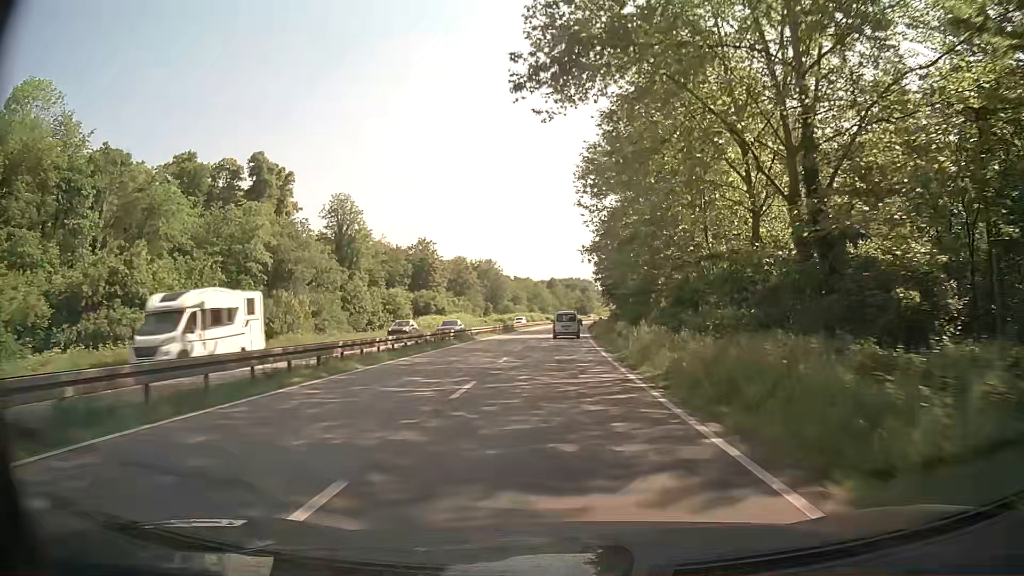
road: trunk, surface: asphalt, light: Day
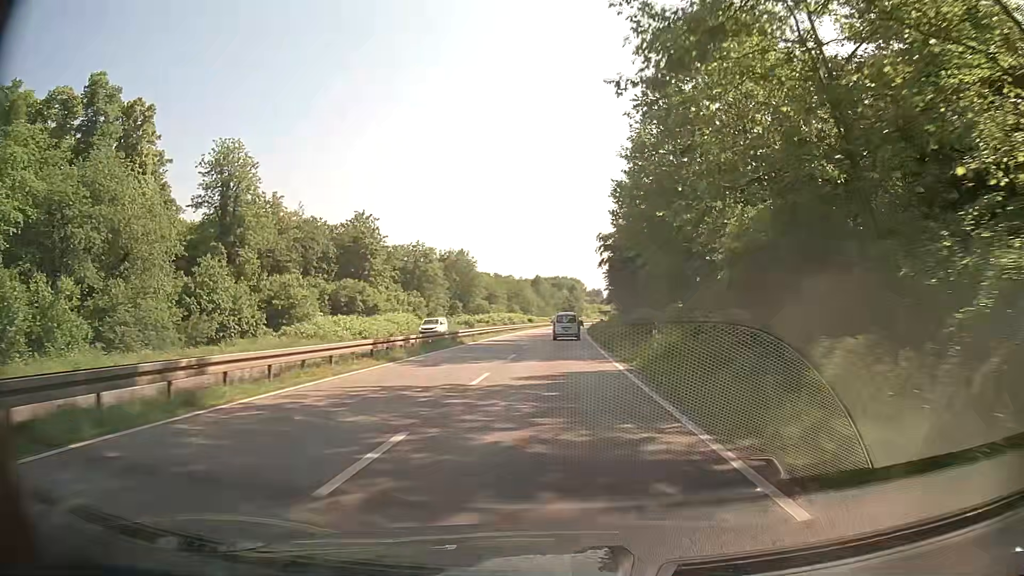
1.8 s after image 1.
(+0.5, +33.4) m; +1°
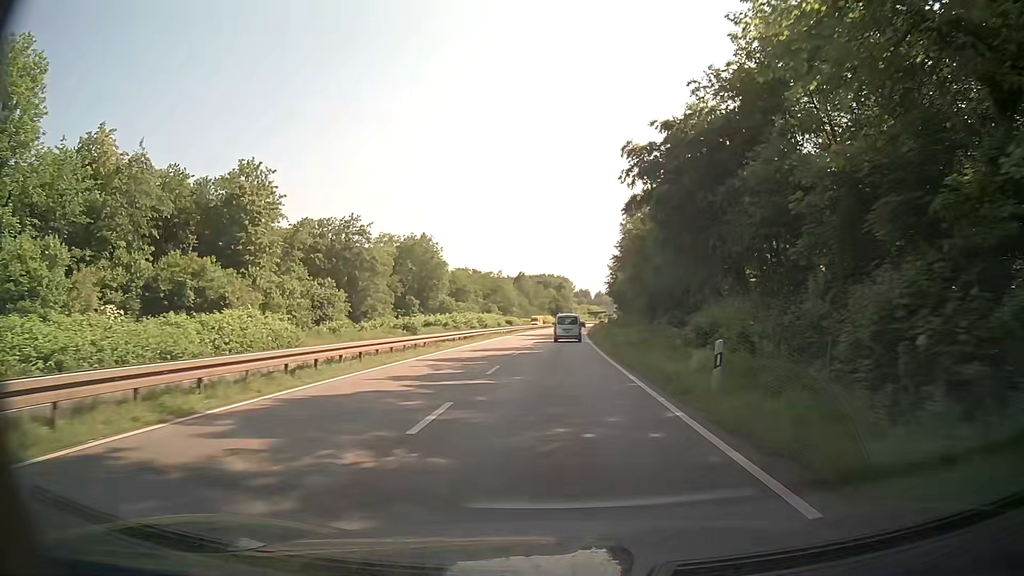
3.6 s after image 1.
(+0.3, +33.1) m; +1°
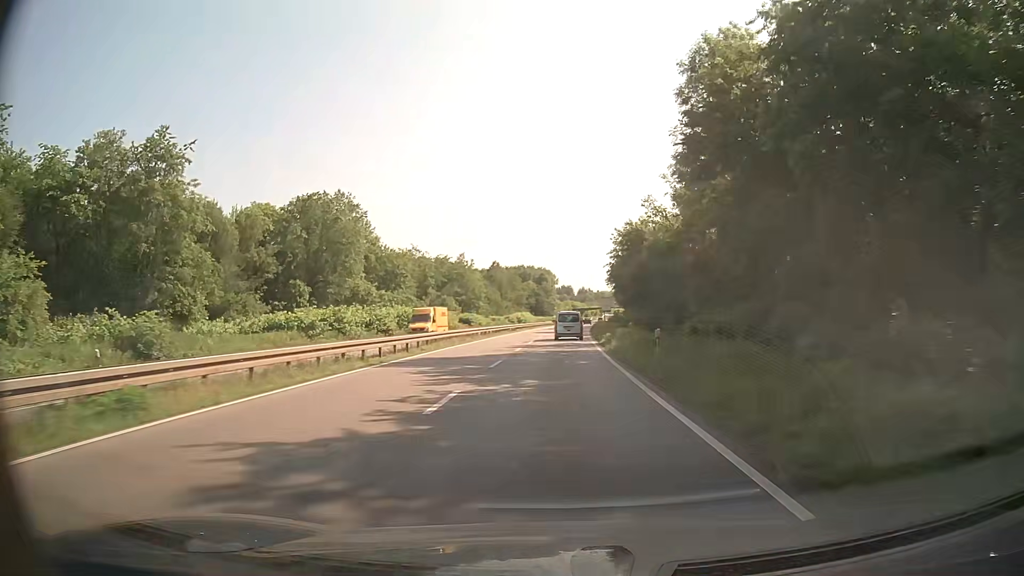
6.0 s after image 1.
(+0.7, +43.5) m; +2°
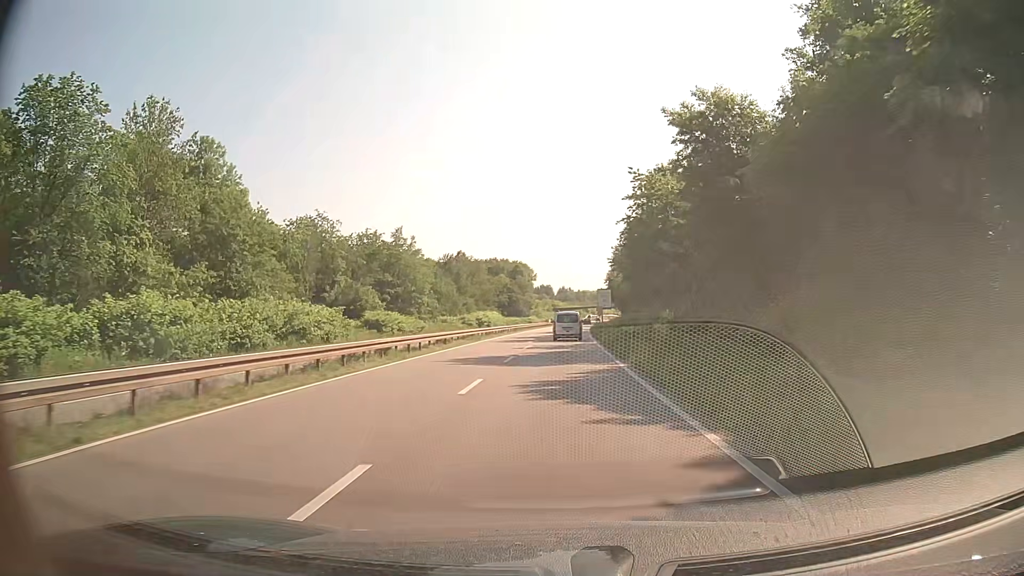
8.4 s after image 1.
(+0.5, +42.3) m; +2°
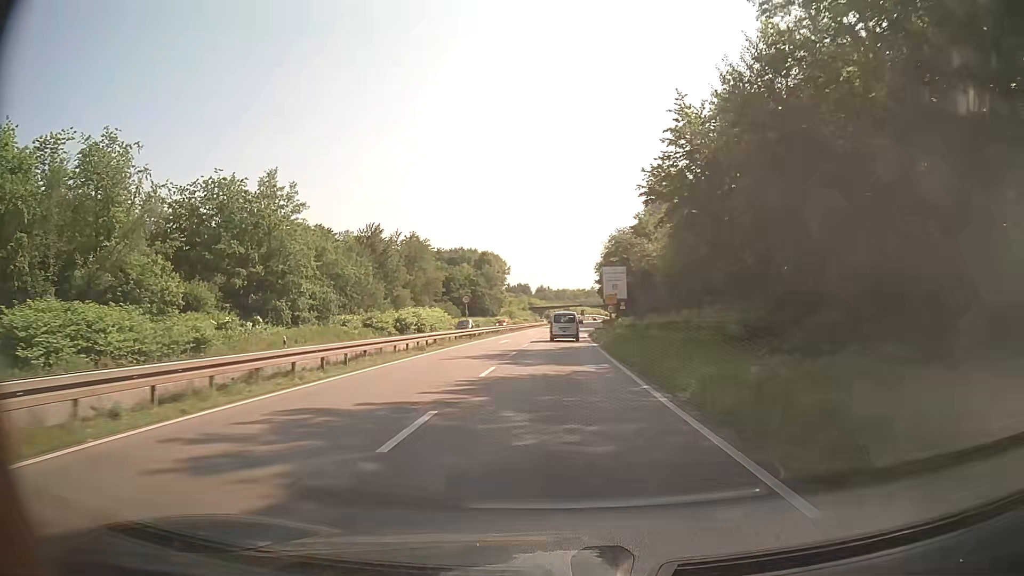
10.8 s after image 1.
(+0.5, +41.4) m; +2°
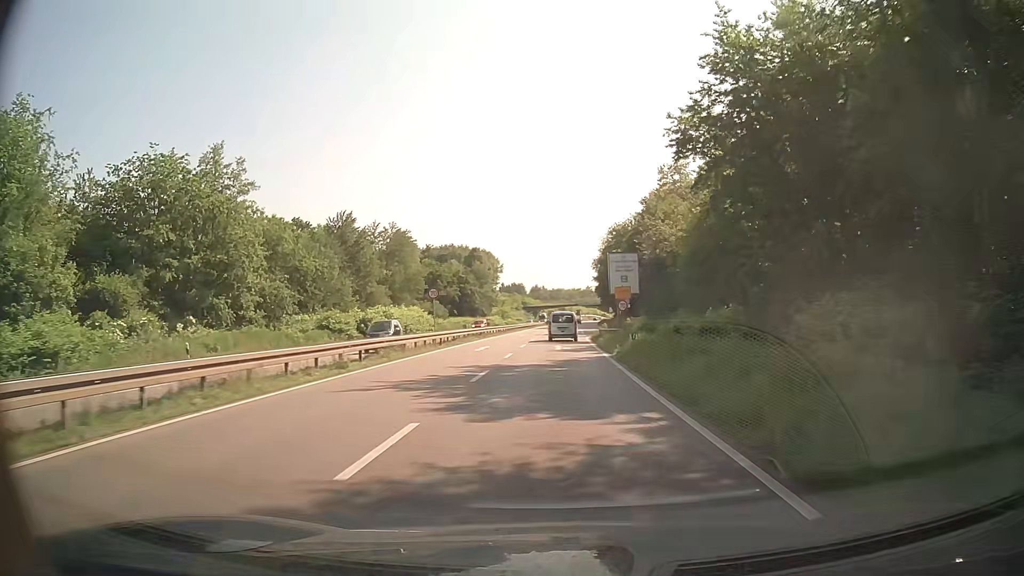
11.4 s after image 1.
(0.0, +10.2) m; 0°
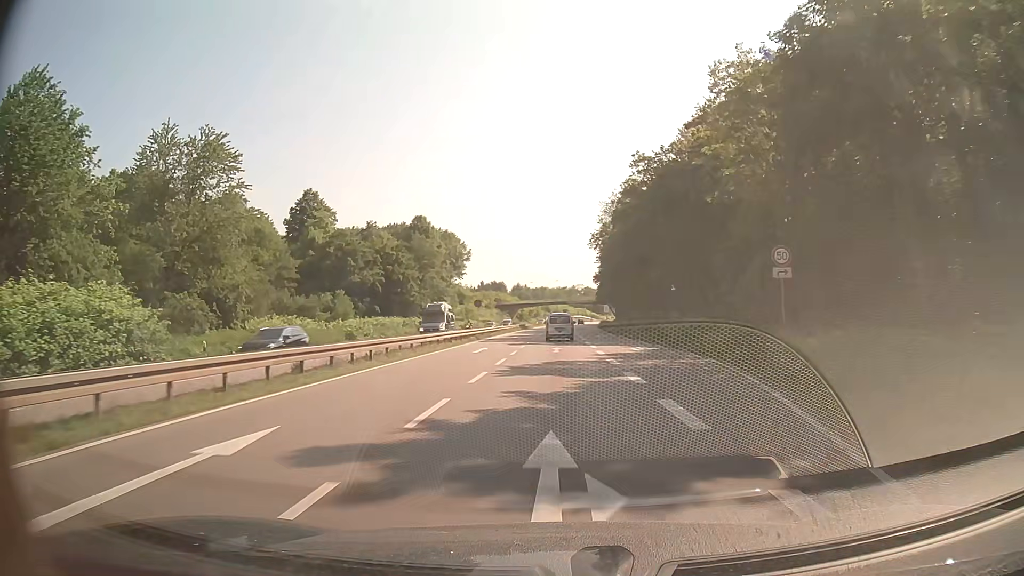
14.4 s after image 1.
(+0.7, +51.3) m; +2°
(0, +10) (0, +20) (0, +30) (0, +40) (0, +50) (0, +60) (0, +70) (0, +80) (0, +90) (0, +100) m
